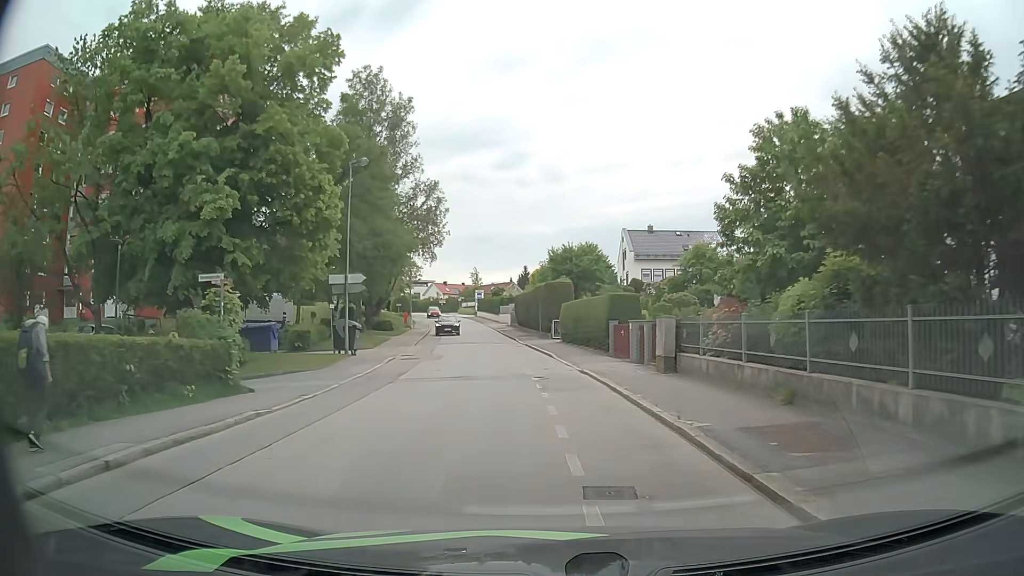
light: Day
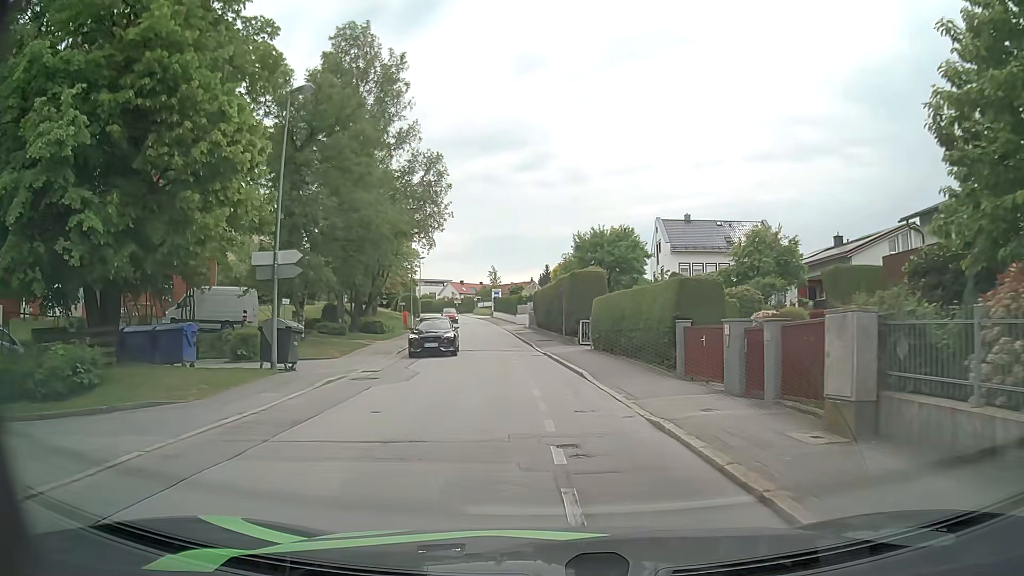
(-0.2, +9.4) m; -2°
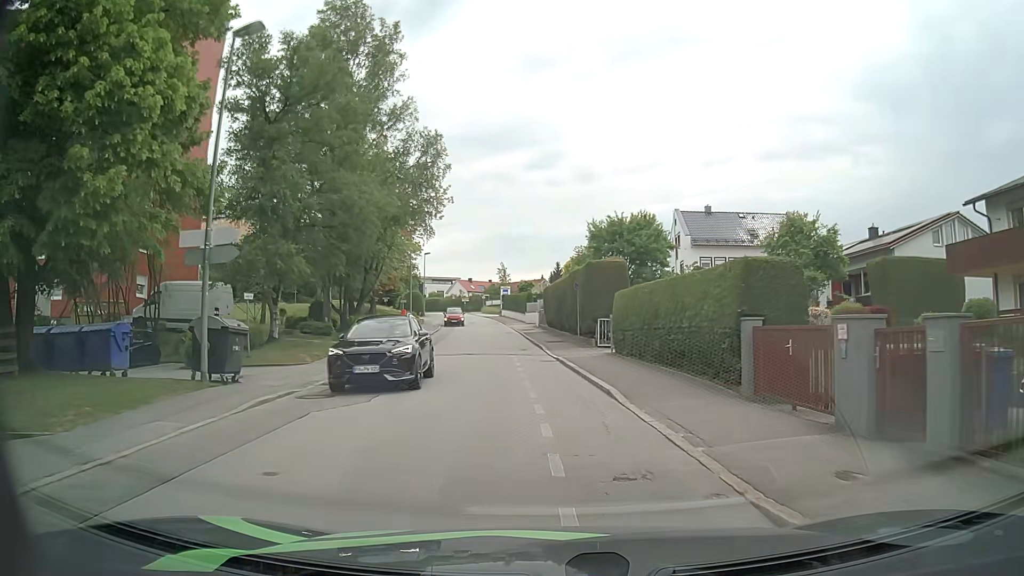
(0.0, +4.6) m; -1°
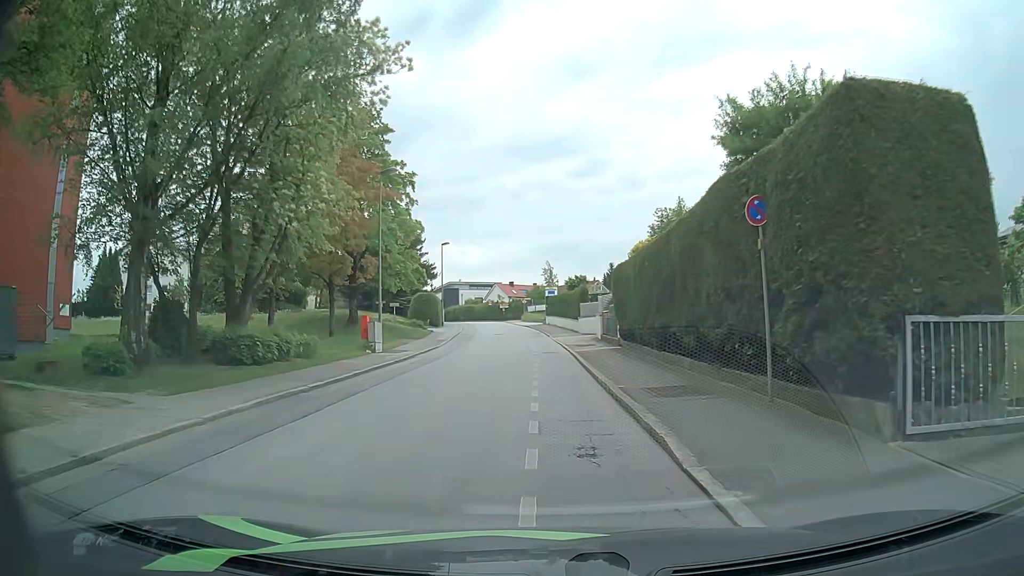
(-0.7, +21.7) m; -3°
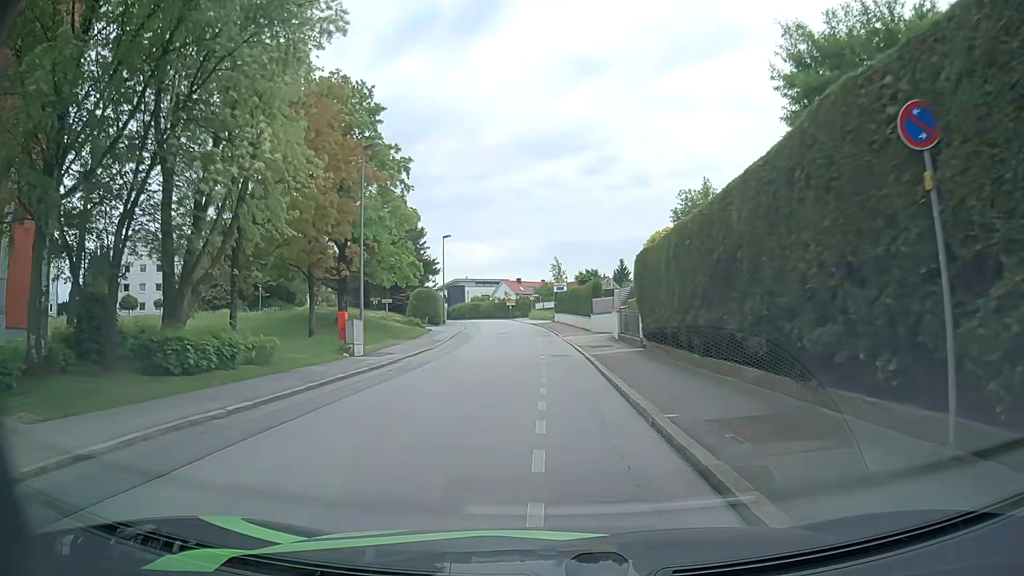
(-0.1, +4.3) m; -1°
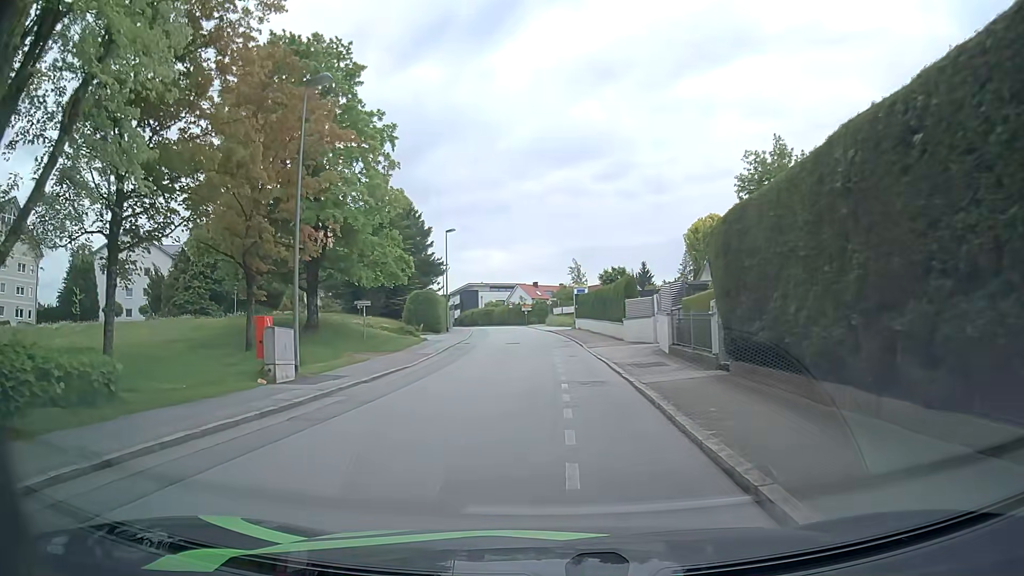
(-0.1, +8.4) m; -2°
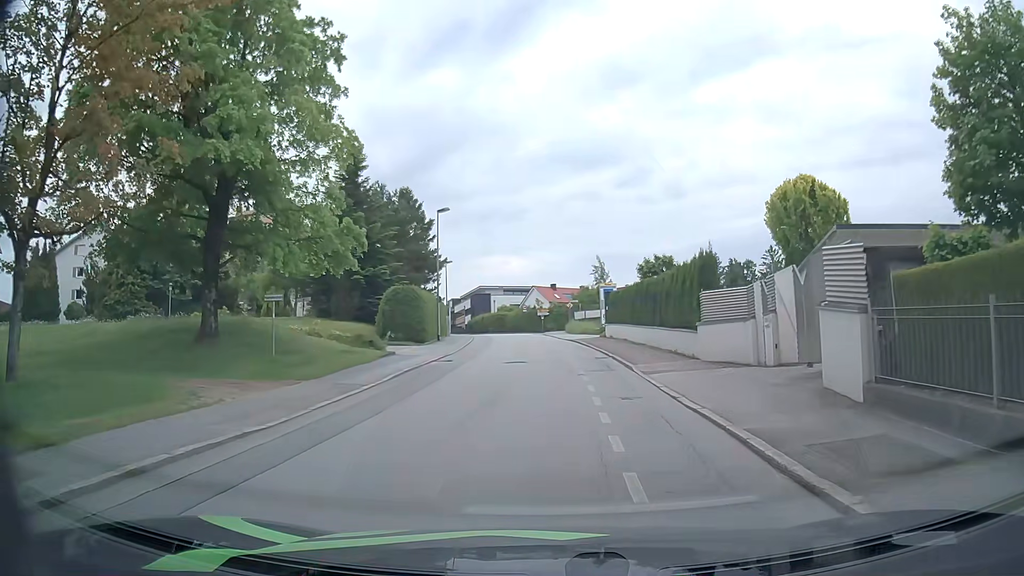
(-0.1, +12.4) m; -2°
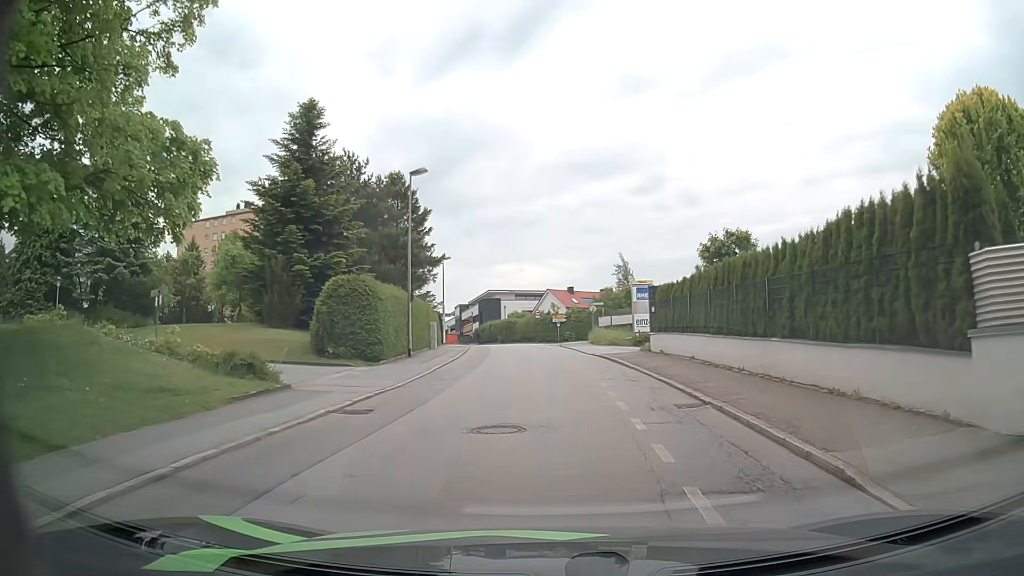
(0.0, +12.6) m; -1°
(0, +10) (0, +20) (0, +30) (0, +40) (-1, +50) (-3, +60) (-4, +70) (-7, +79) (-9, +89) (-12, +99) m
